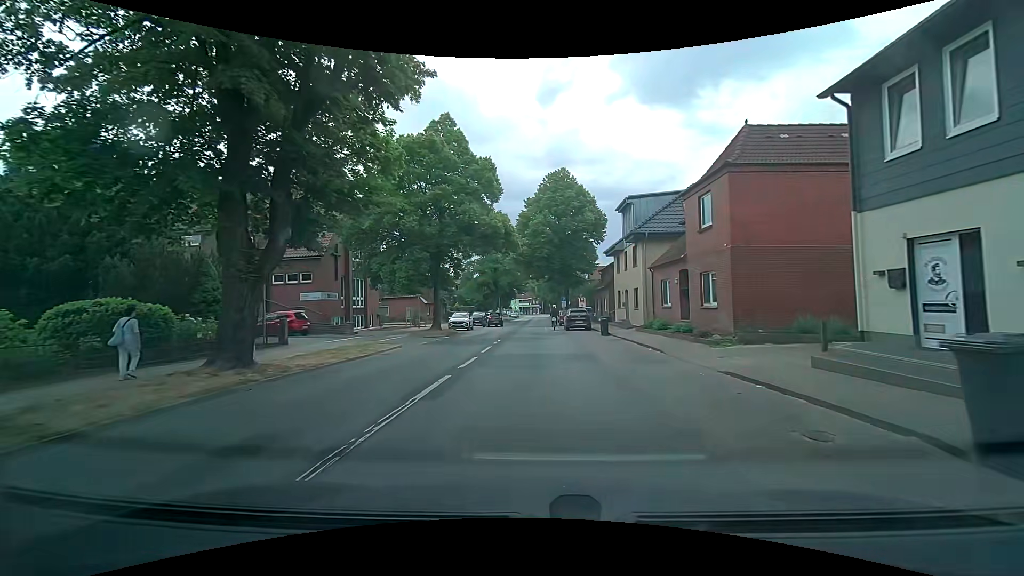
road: secondary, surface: asphalt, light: Day
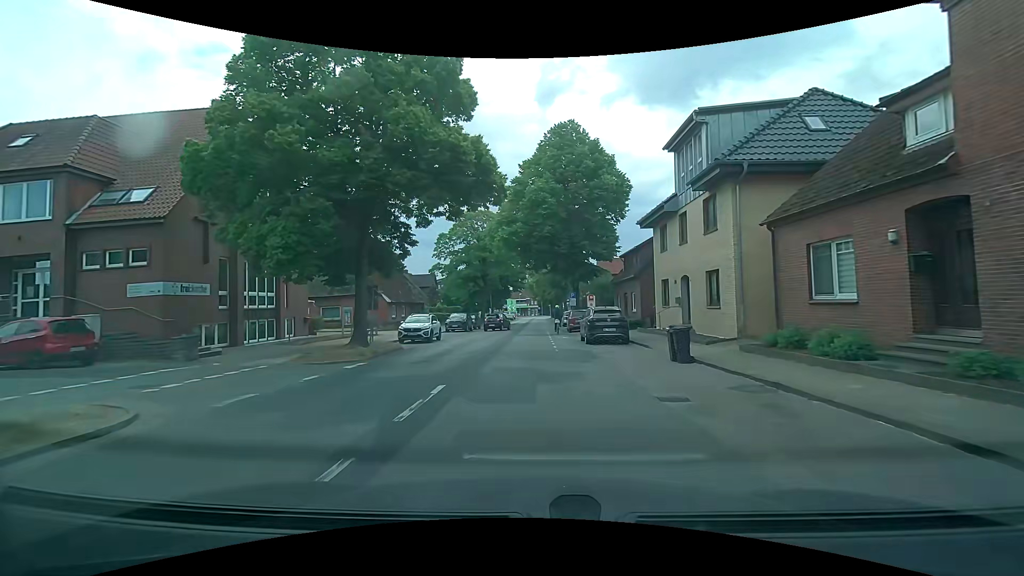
(+0.1, +15.0) m; +1°
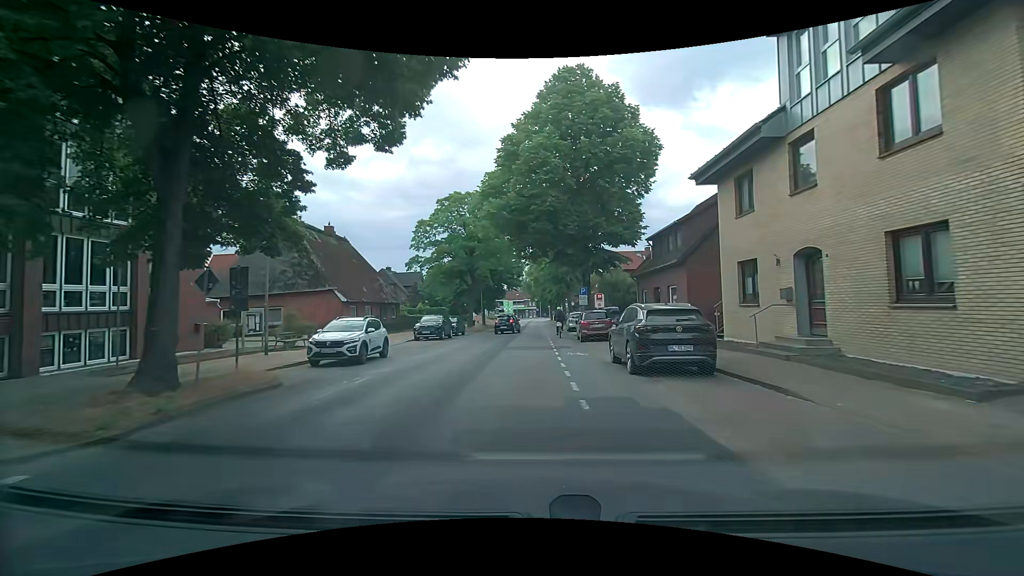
(0.0, +10.5) m; 0°
(0, +10) (0, +20) (-1, +30) (-1, +40) (-1, +50) (-2, +60) (-2, +70) (-2, +80) (-2, +90) (-2, +100) m
